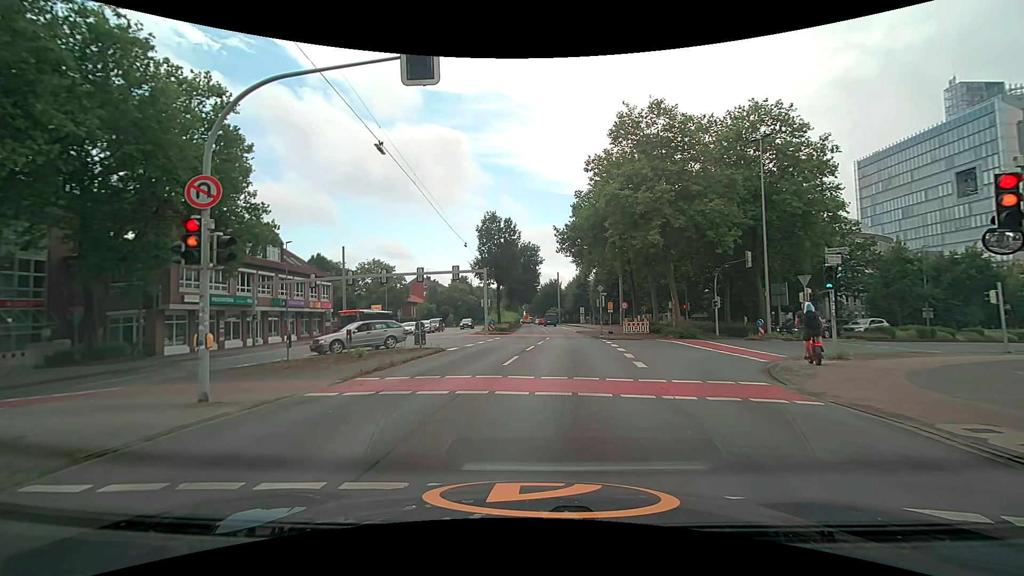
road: secondary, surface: asphalt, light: Day
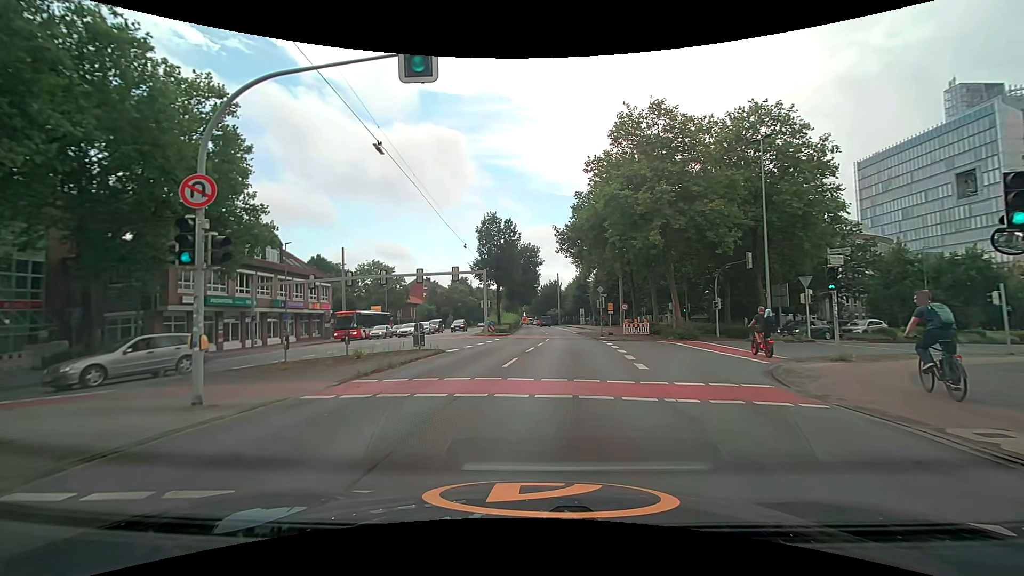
(0.0, +0.1) m; 0°
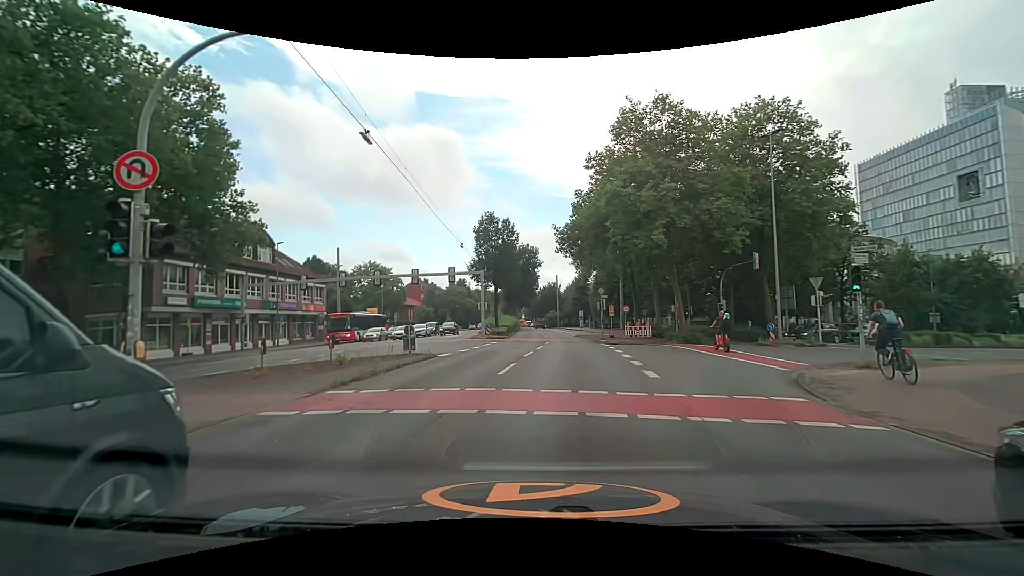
(0.0, +1.5) m; +2°
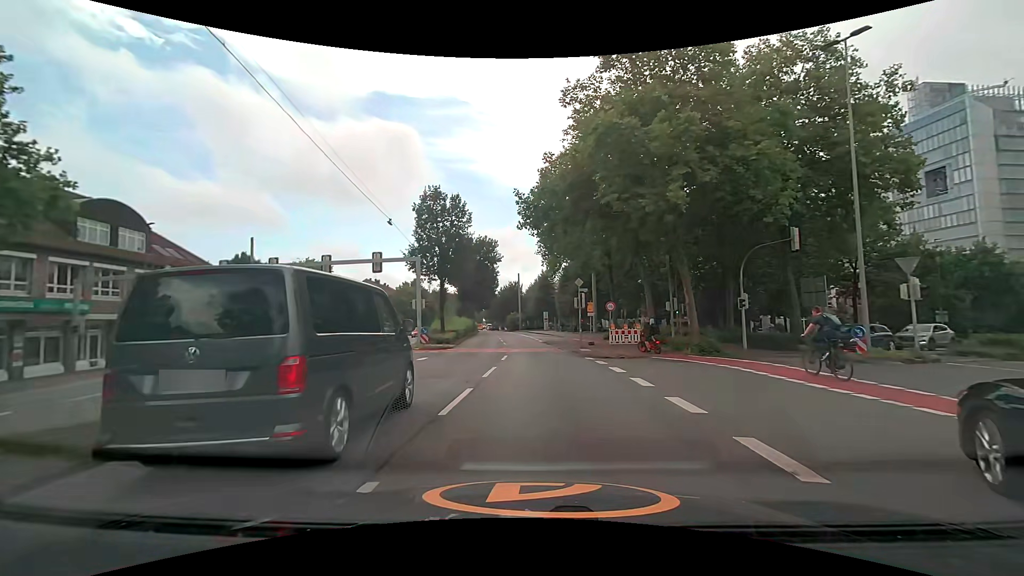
(+0.3, +11.4) m; +5°
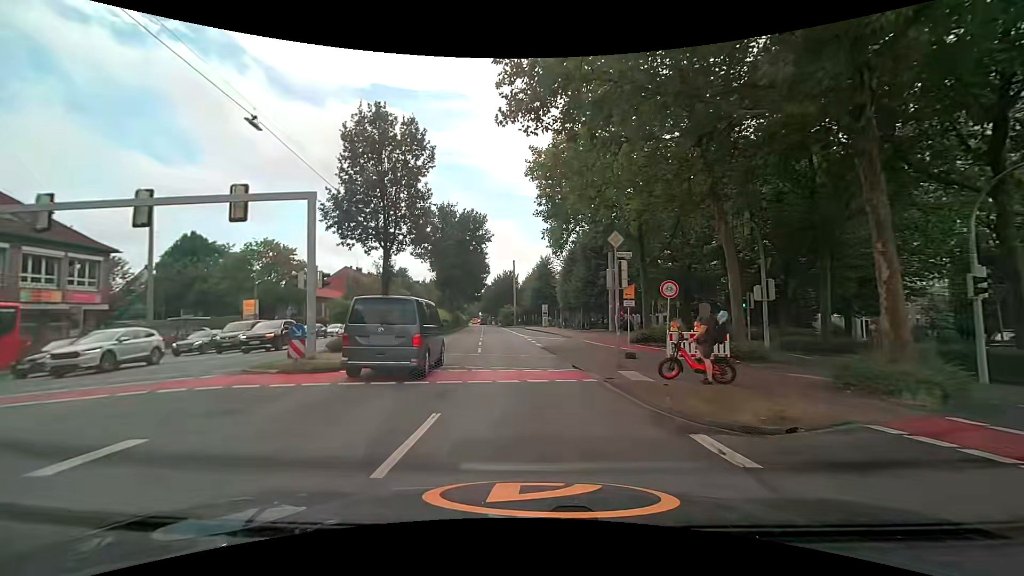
(+0.2, +14.9) m; 0°
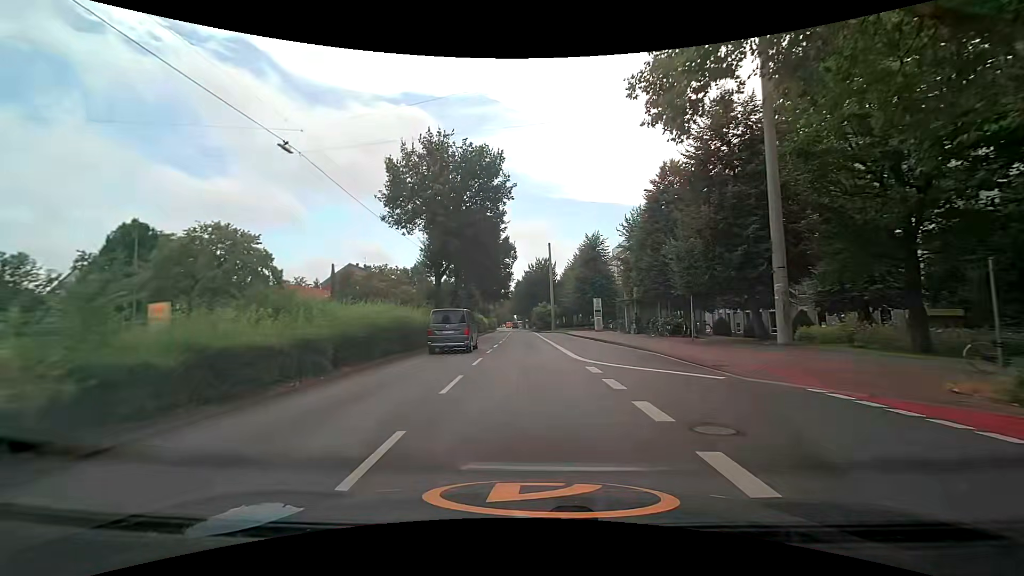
(-0.8, +24.4) m; -4°
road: primary
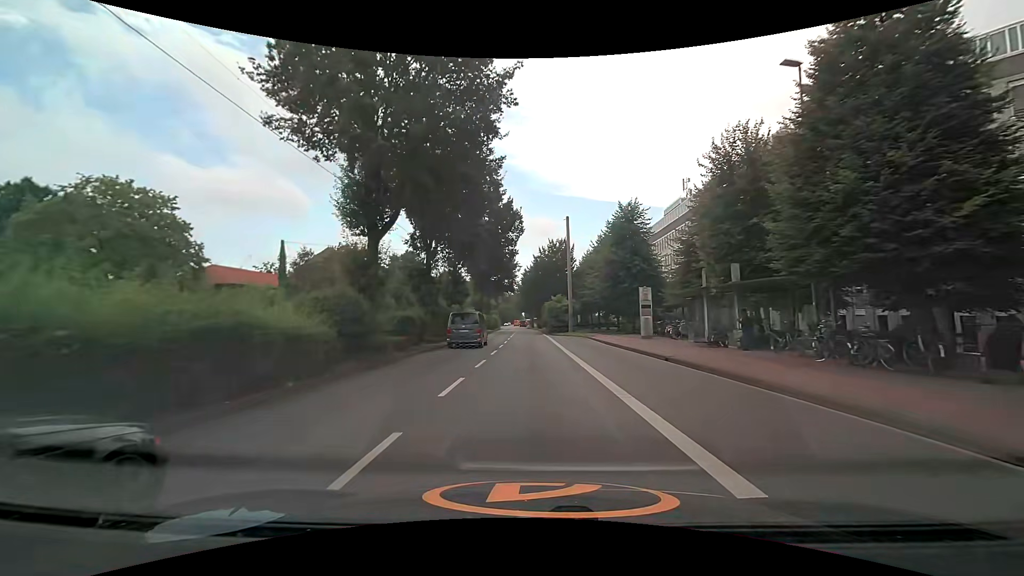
(-0.2, +18.1) m; -1°
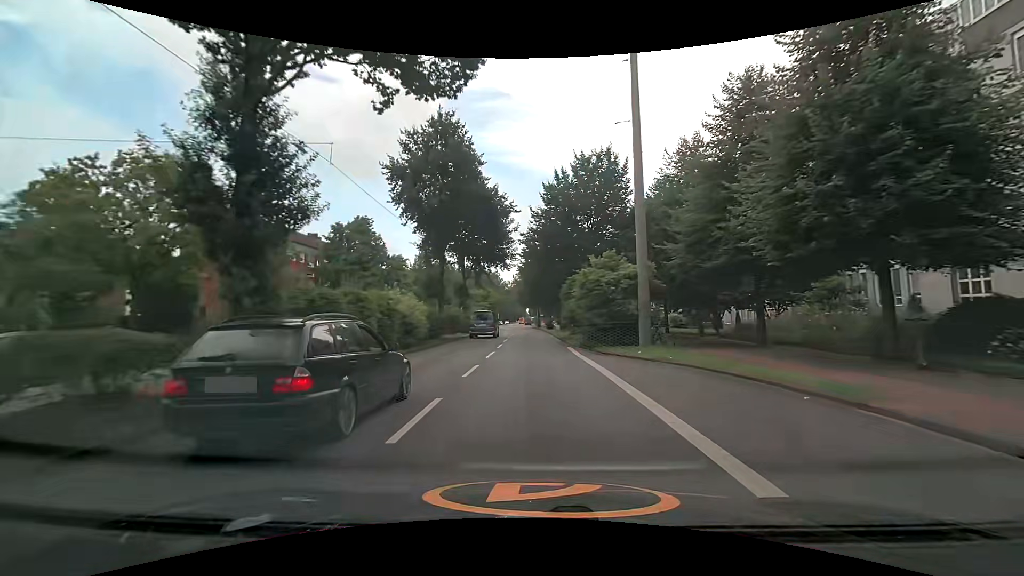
(-0.1, +33.8) m; 0°
(0, +10) (0, +20) (0, +30) (-1, +40) (-1, +50) (-1, +60) (-1, +70) (-1, +80) (-2, +90) (-2, +100) m
